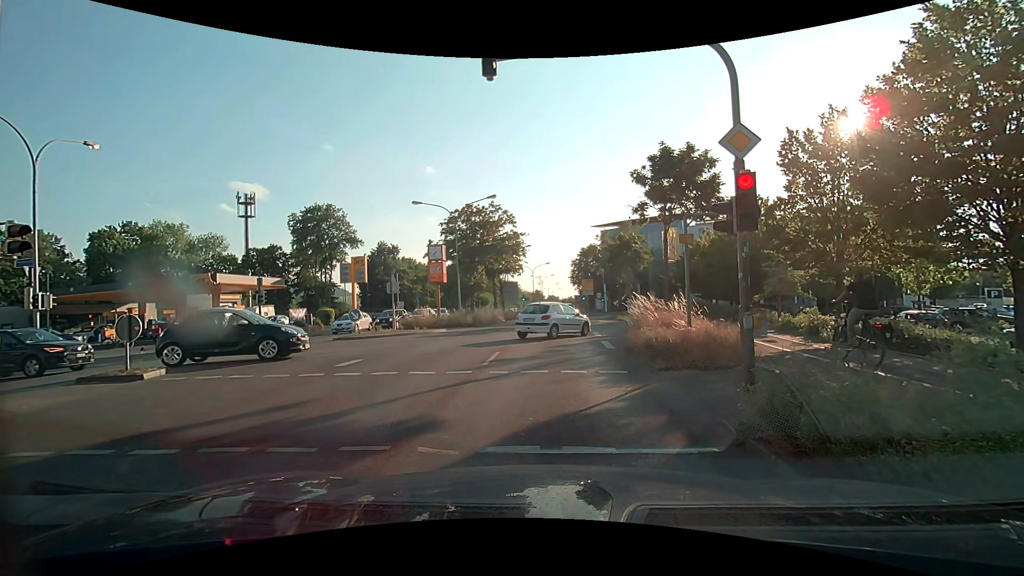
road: primary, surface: asphalt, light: Day
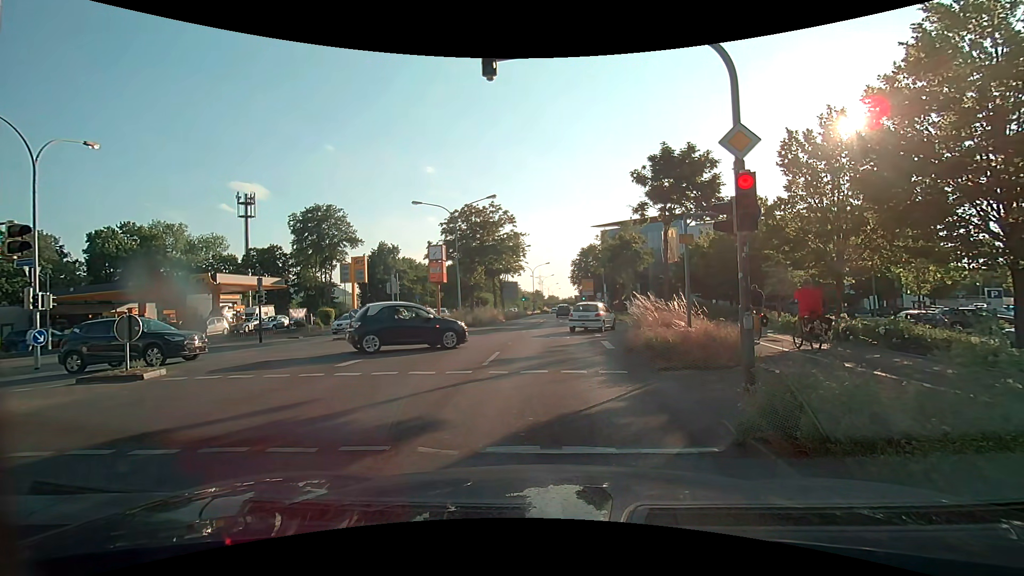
(0.0, 0.0) m; 0°
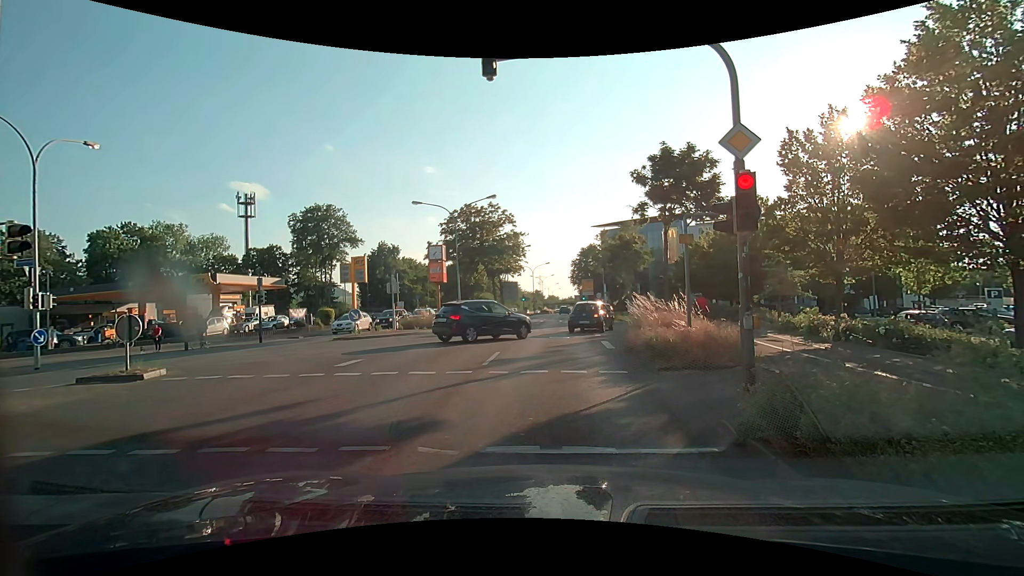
(0.0, 0.0) m; 0°
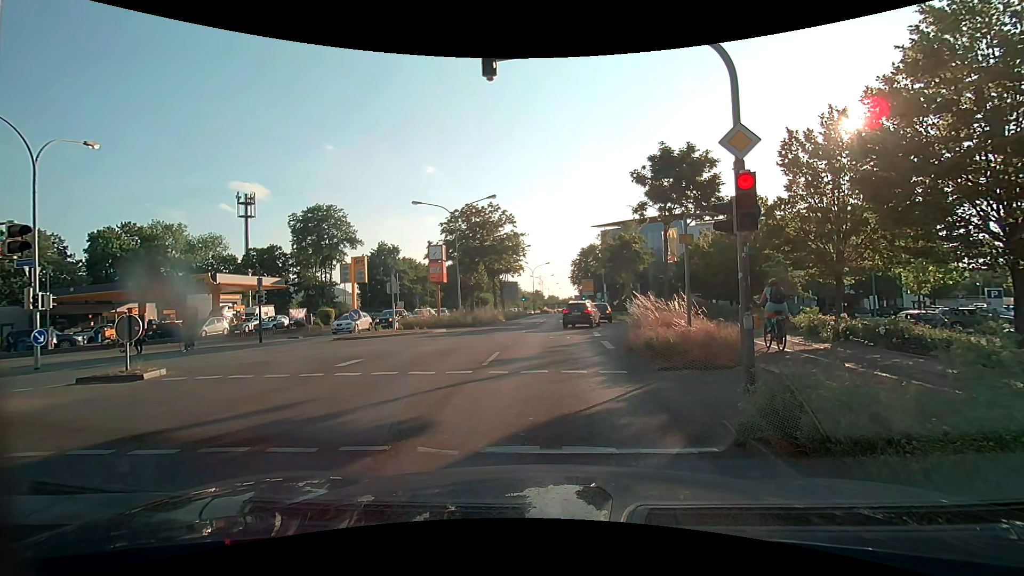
(0.0, 0.0) m; 0°
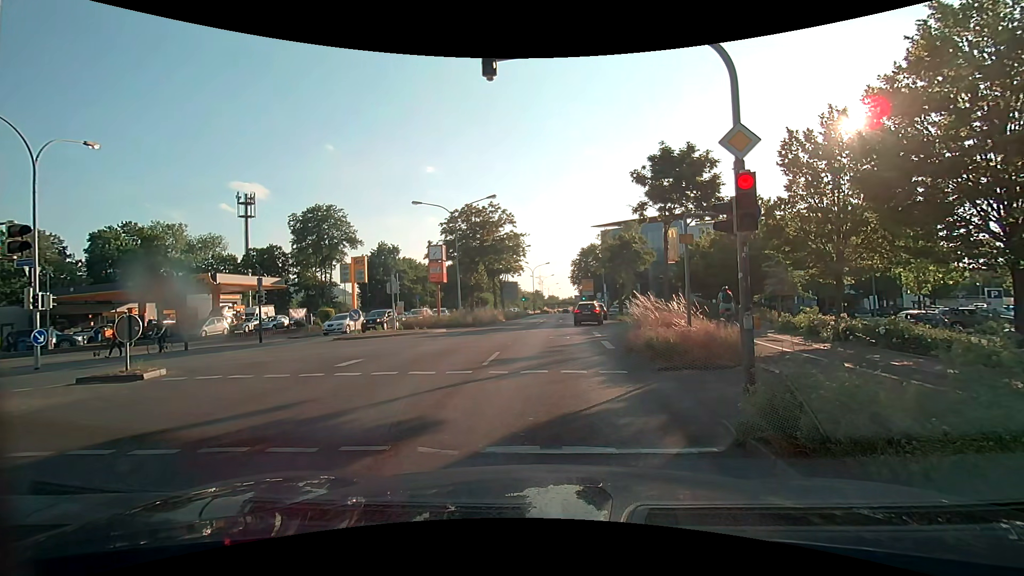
(0.0, 0.0) m; 0°
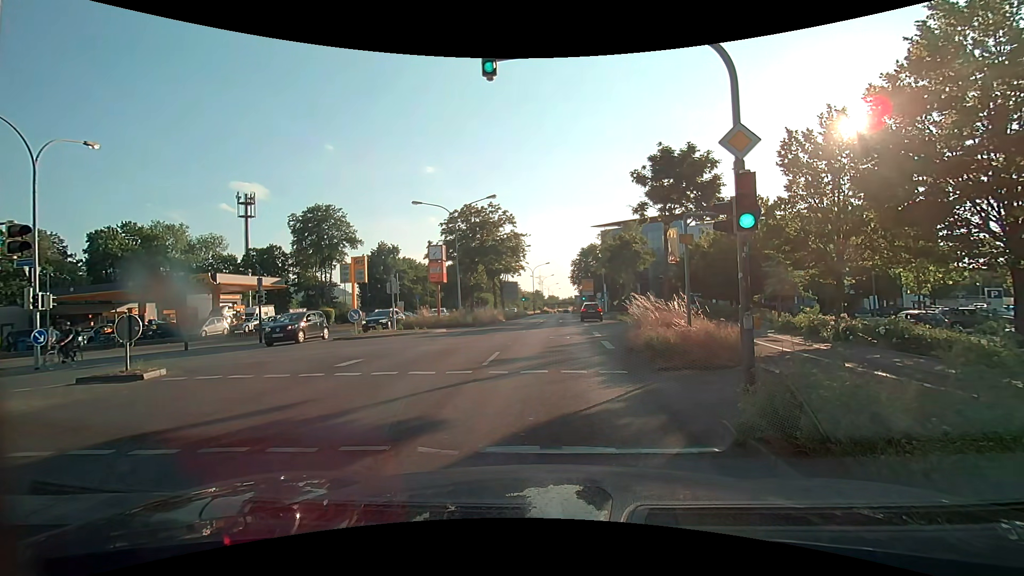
(0.0, 0.0) m; 0°
